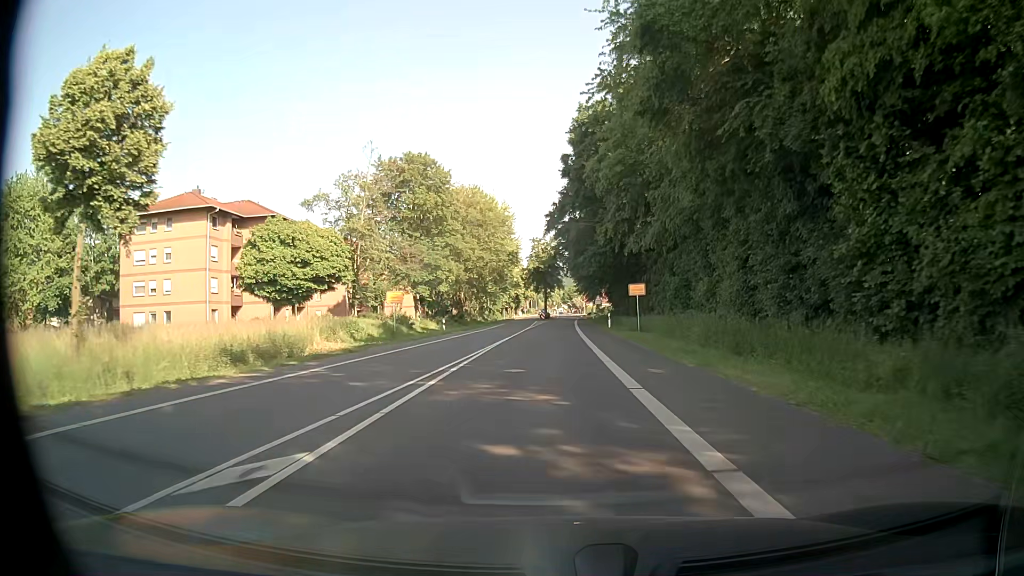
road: tertiary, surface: asphalt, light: Day
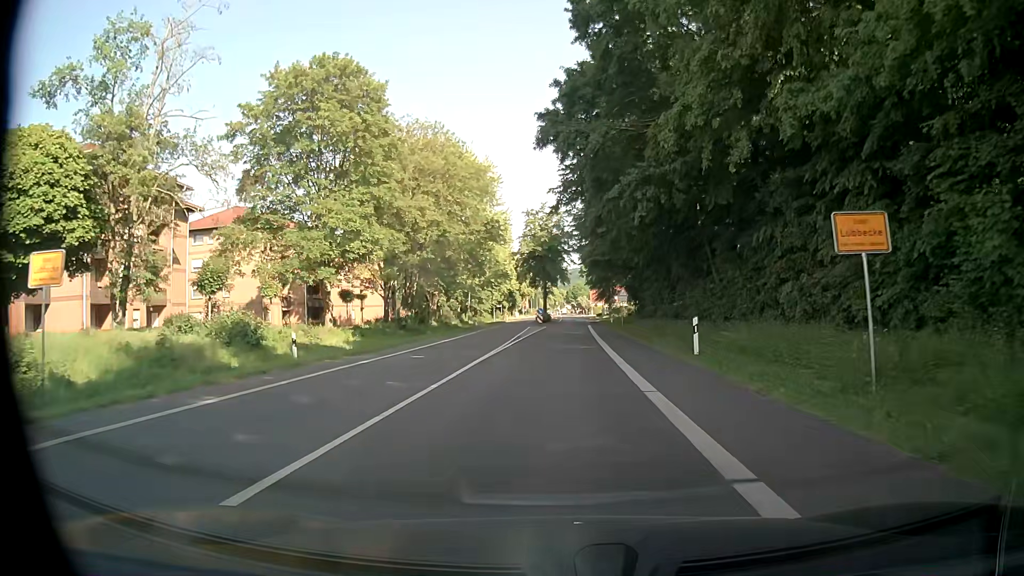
(-0.3, +29.7) m; 0°
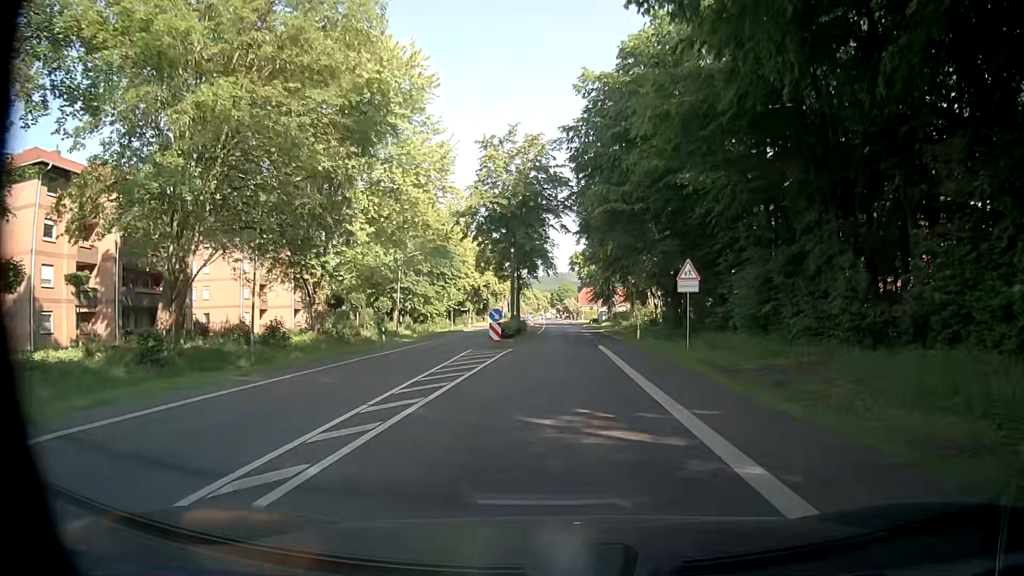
(+0.2, +34.0) m; +1°
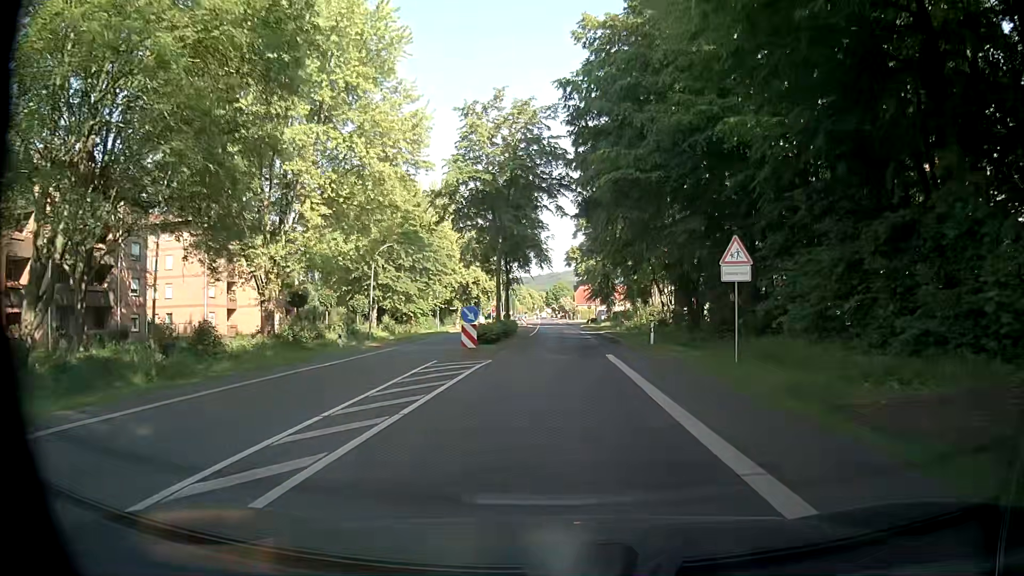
(0.0, +7.3) m; -1°
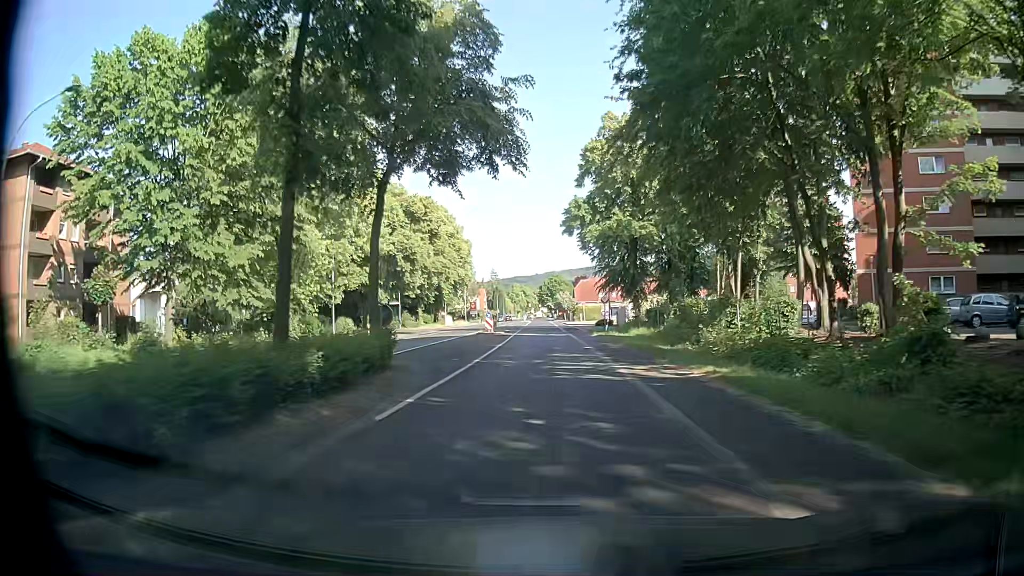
(+1.3, +37.8) m; +2°
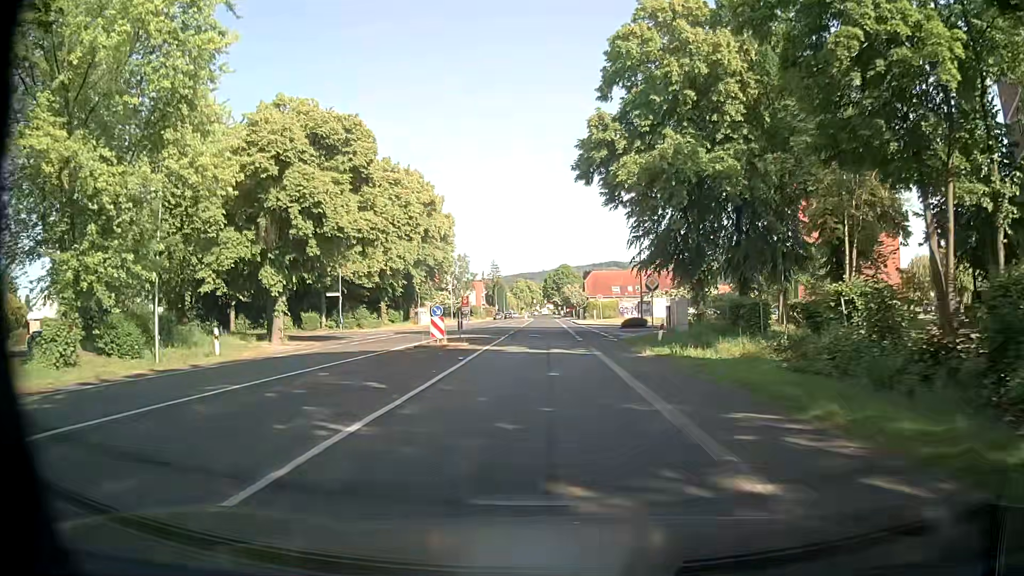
(-0.2, +22.6) m; 0°
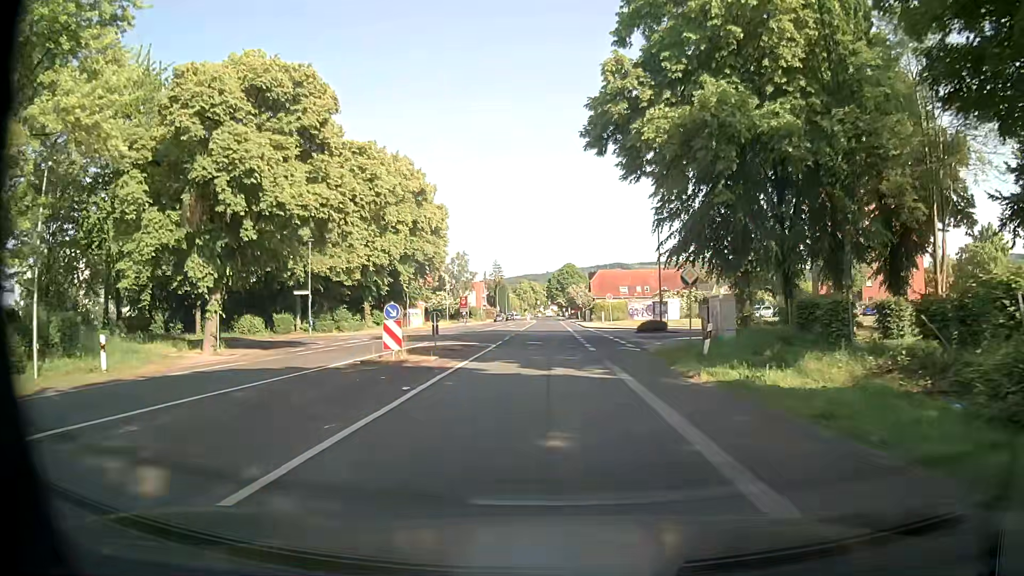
(0.0, +7.5) m; -1°
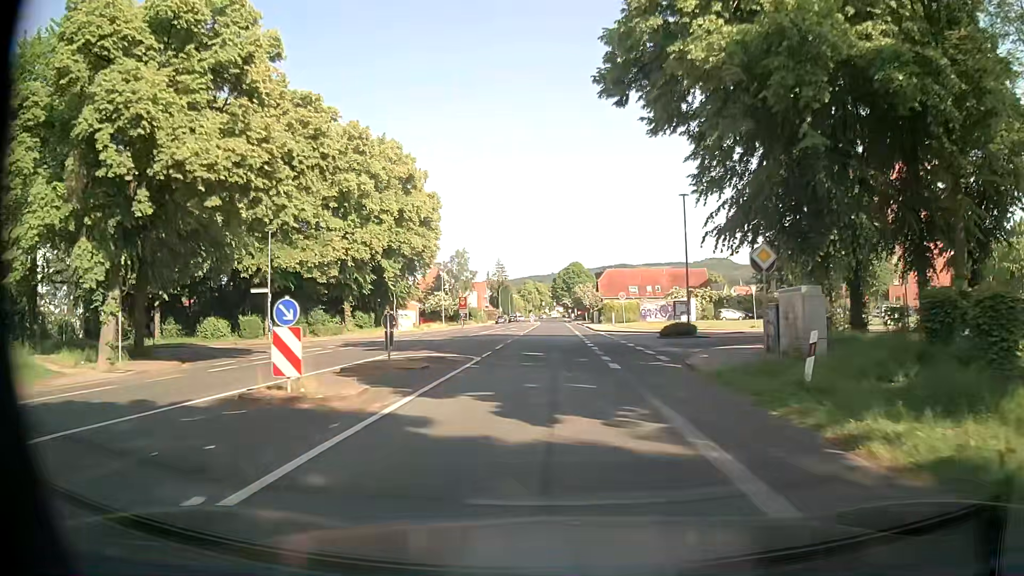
(0.0, +7.4) m; 0°
